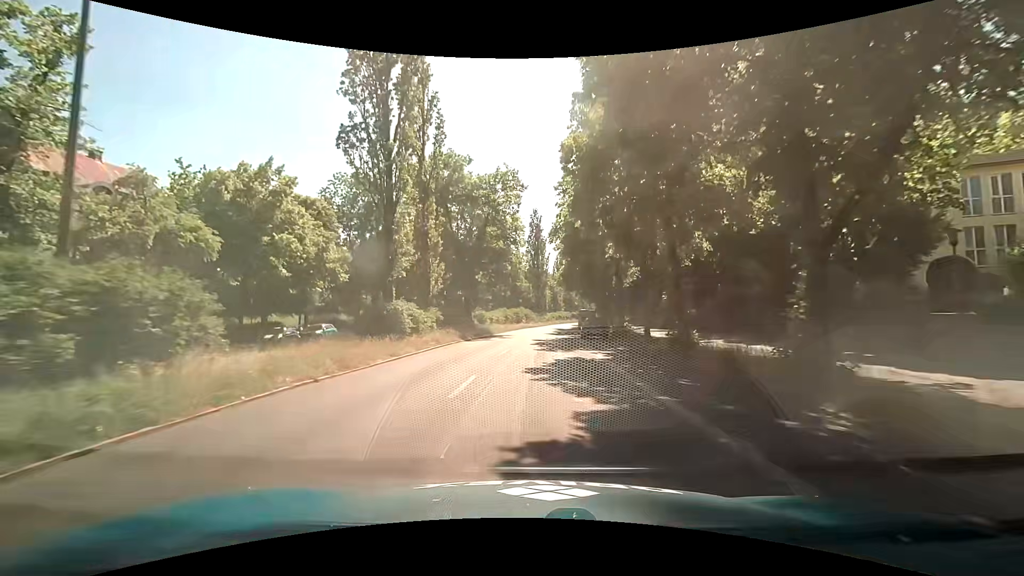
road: secondary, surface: asphalt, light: Day
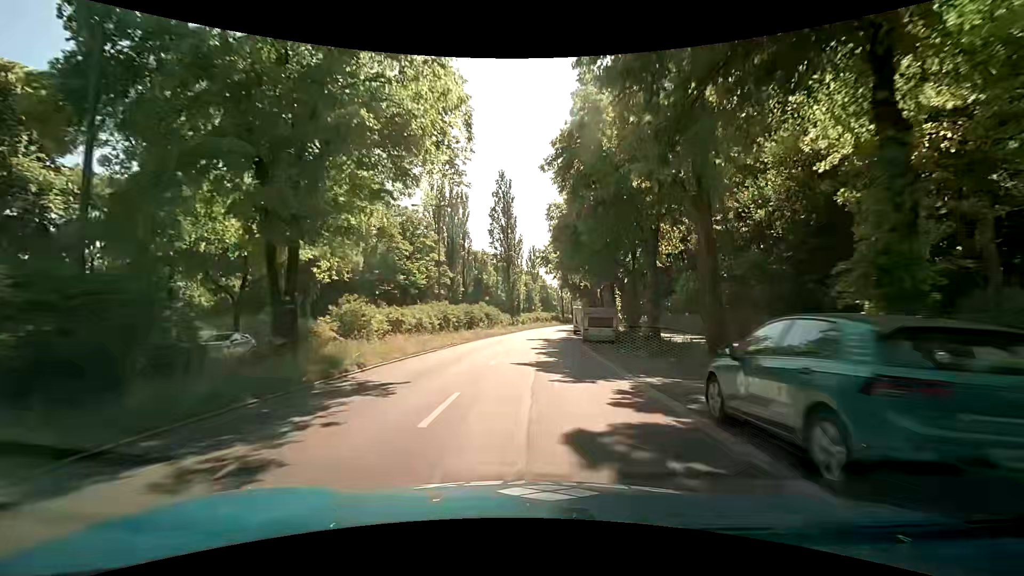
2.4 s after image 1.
(+0.8, +29.1) m; +2°
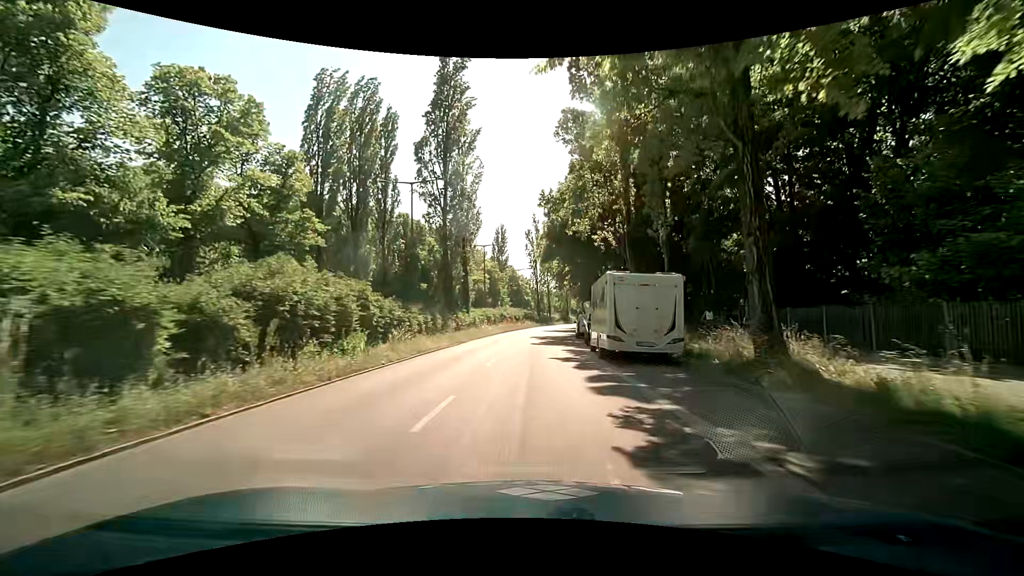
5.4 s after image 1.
(+1.8, +36.2) m; +4°
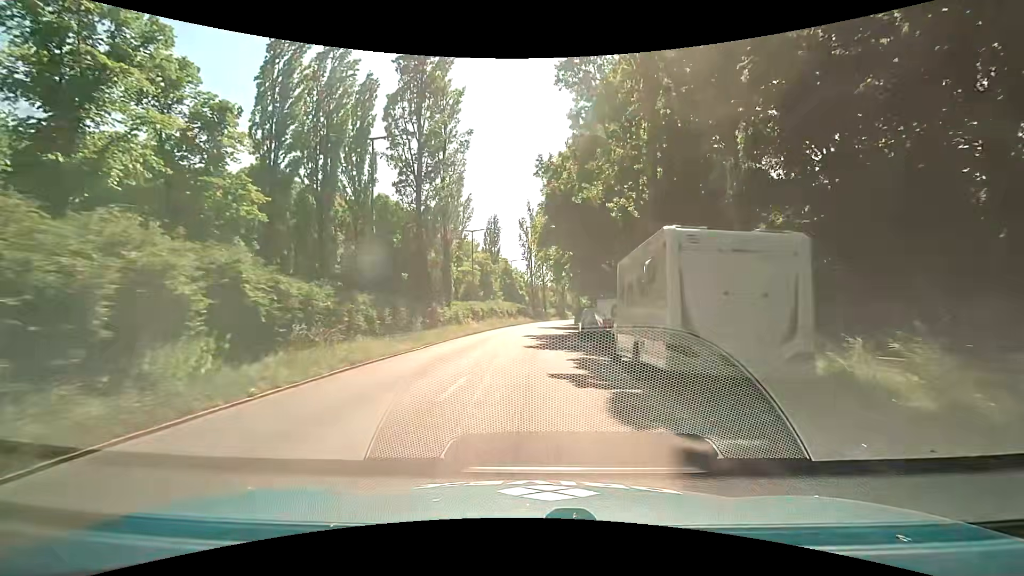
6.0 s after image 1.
(+0.1, +7.2) m; +1°
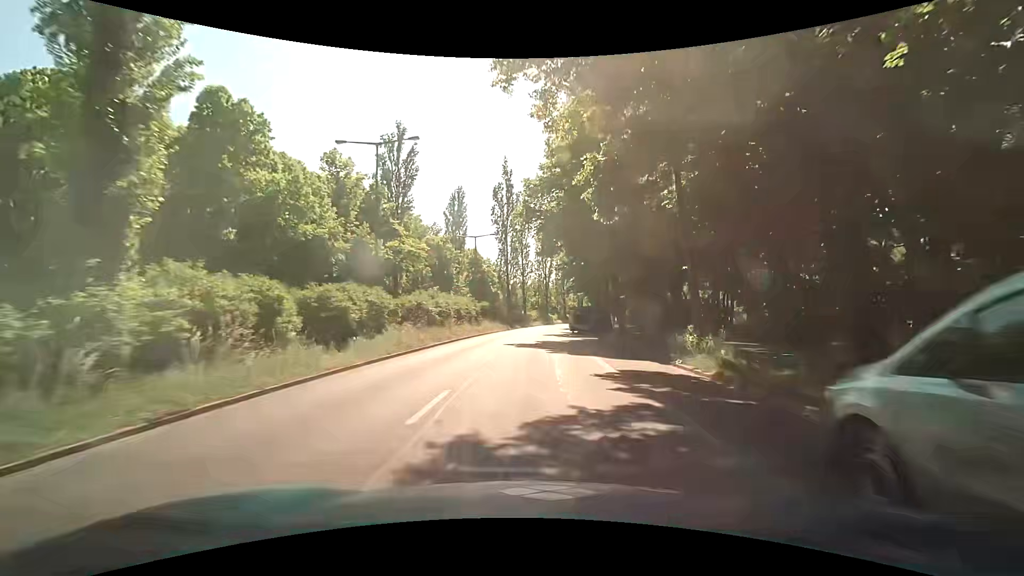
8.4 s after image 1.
(+0.9, +28.6) m; +2°
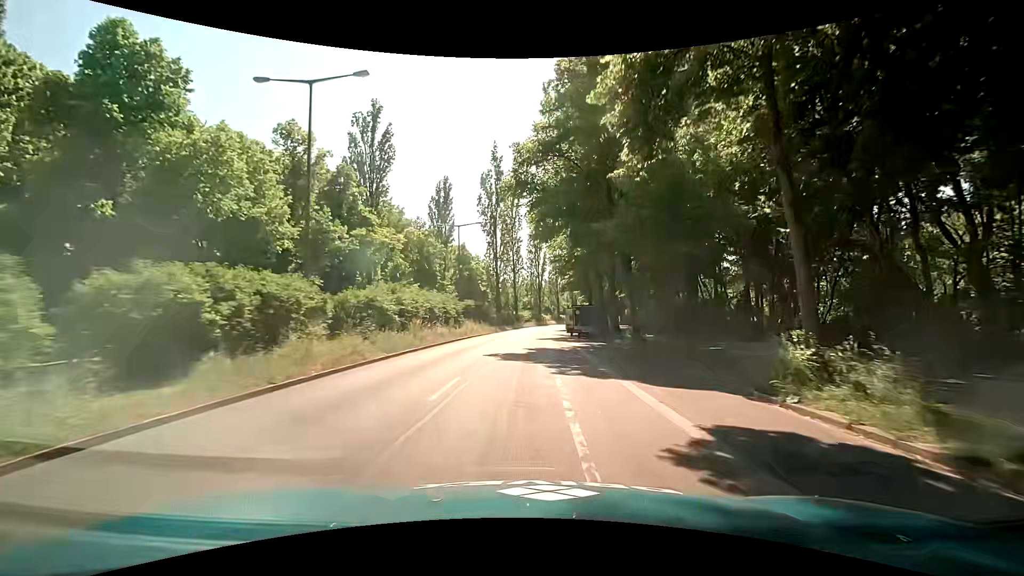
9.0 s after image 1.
(+0.1, +7.1) m; +2°
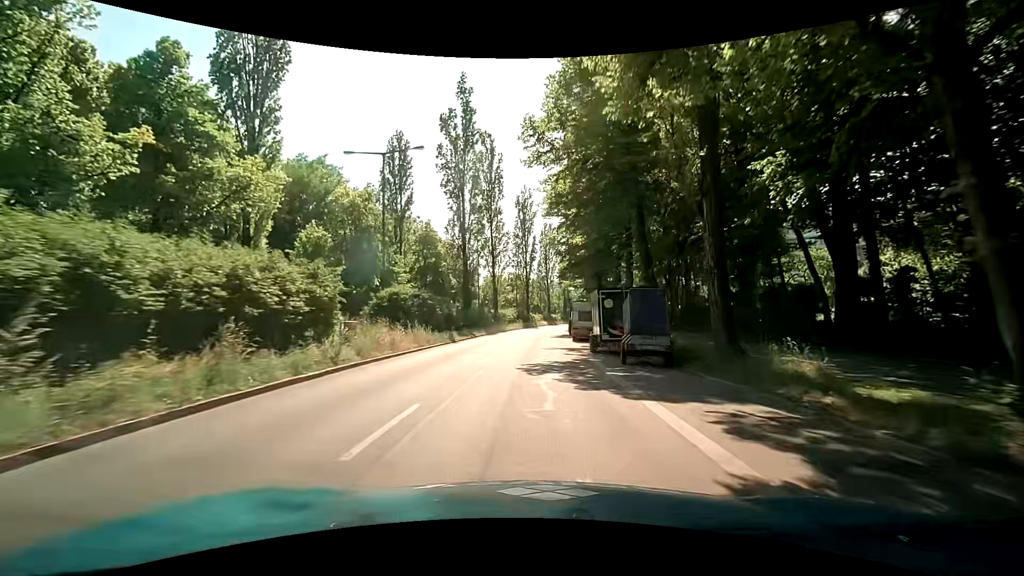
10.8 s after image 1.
(+0.3, +21.5) m; +1°
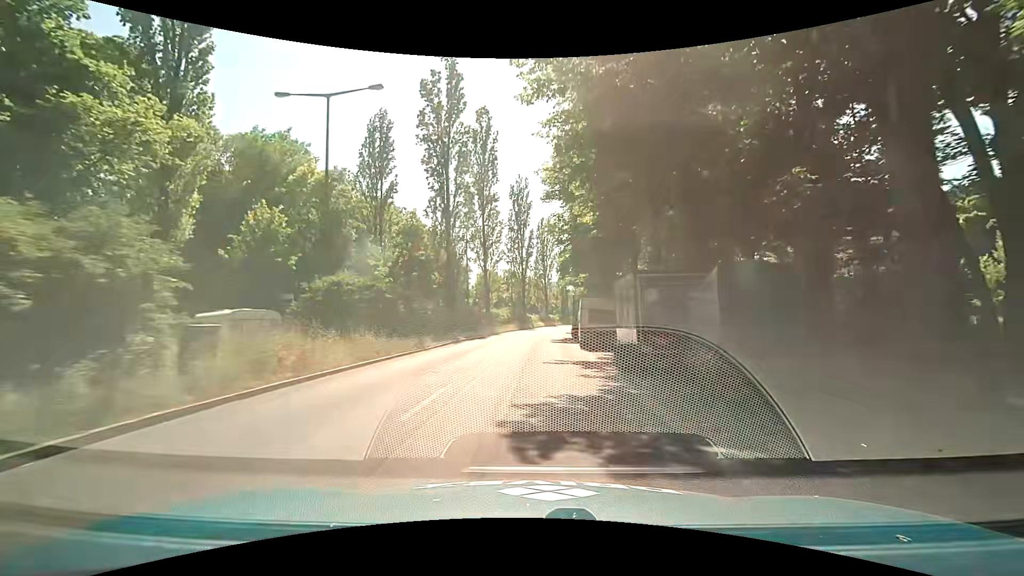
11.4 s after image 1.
(0.0, +7.2) m; 0°
(0, +10) (0, +20) (+1, +30) (+1, +40) (+2, +50) (+3, +60) (+4, +70) (+6, +80) (+7, +90) (+8, +100) m
